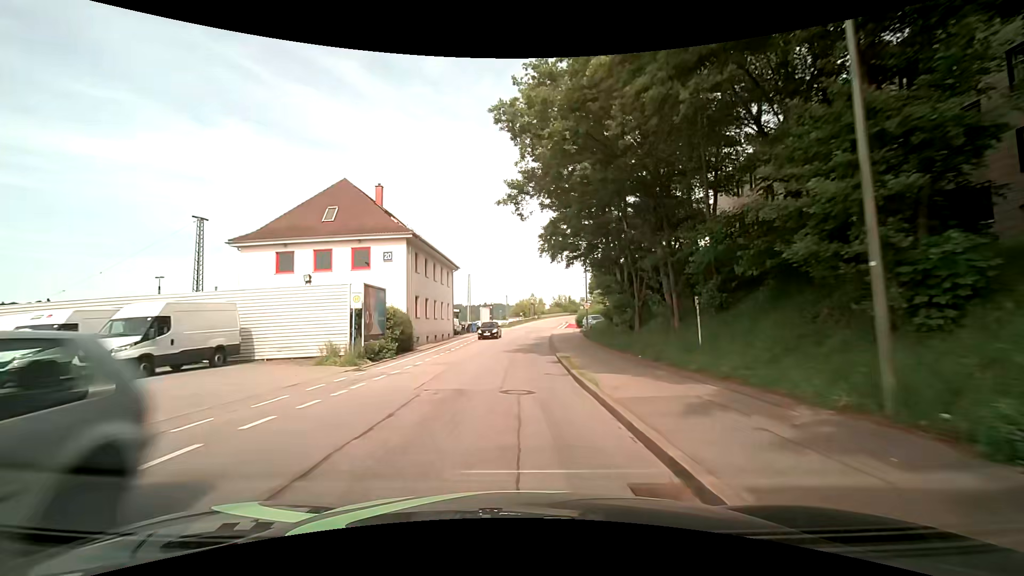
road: residential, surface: asphalt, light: Day
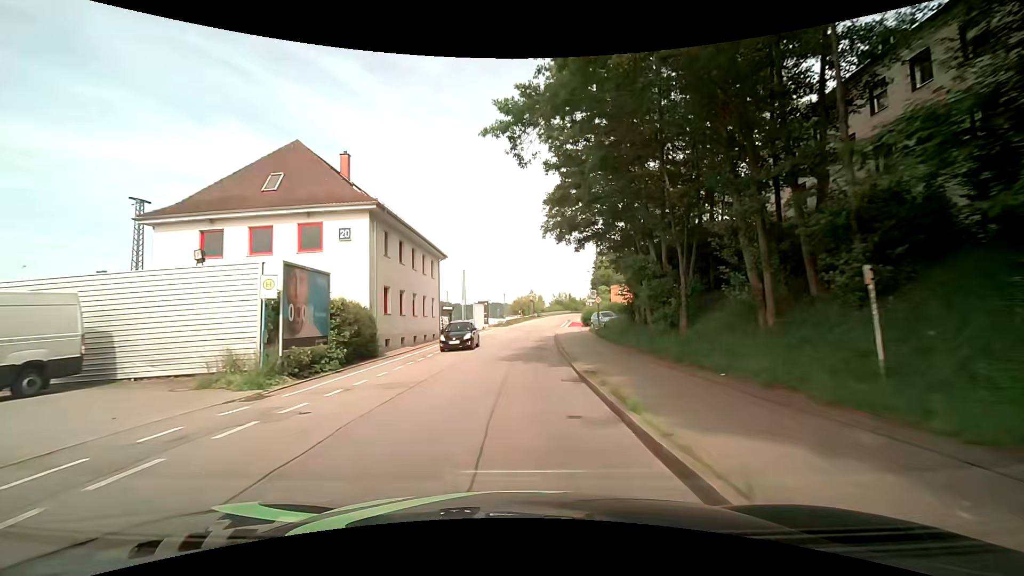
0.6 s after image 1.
(-0.1, +7.6) m; 0°
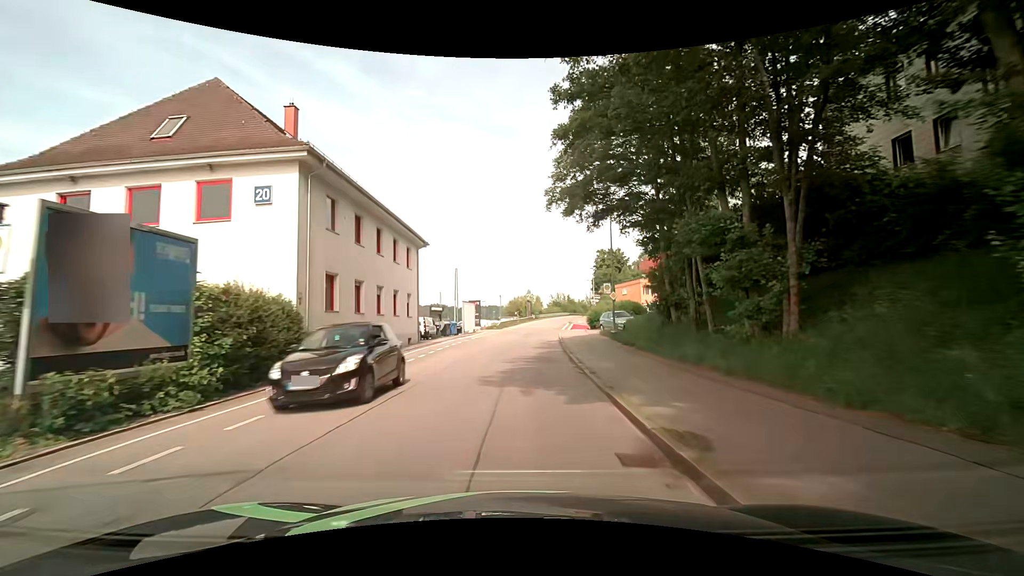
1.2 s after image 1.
(+0.1, +7.6) m; 0°
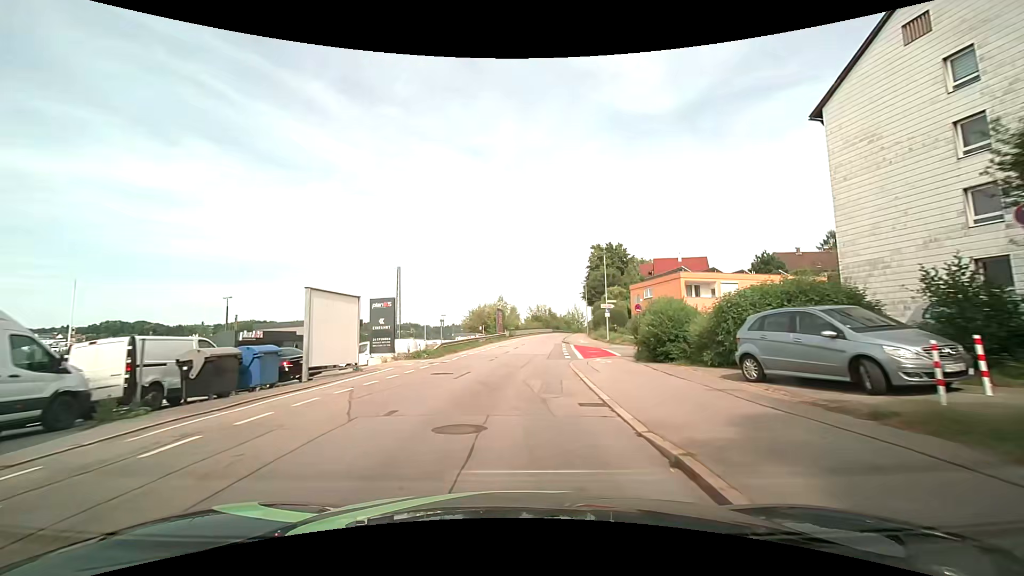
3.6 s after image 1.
(+1.5, +30.1) m; +4°
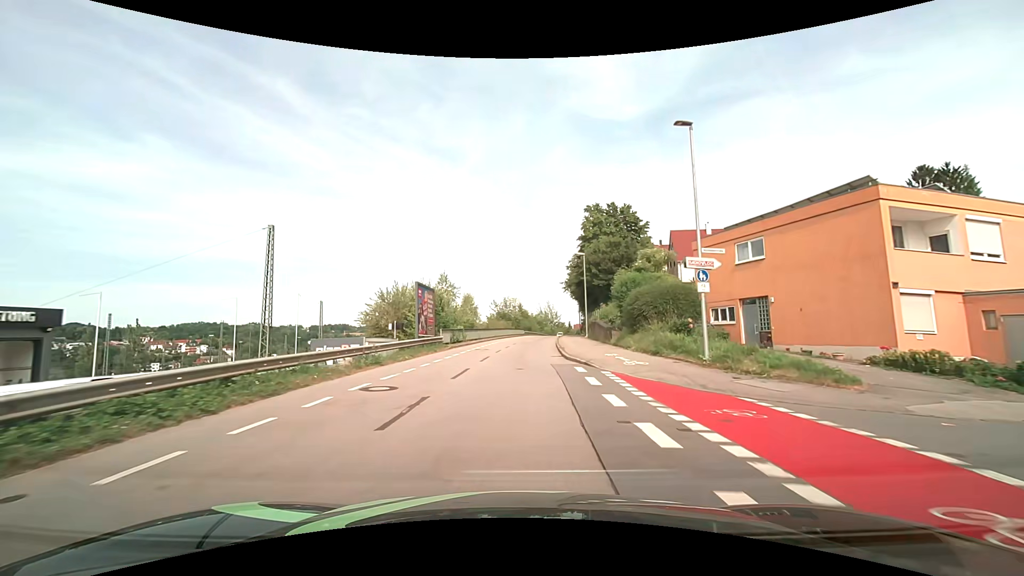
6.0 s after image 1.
(+1.0, +29.7) m; +4°
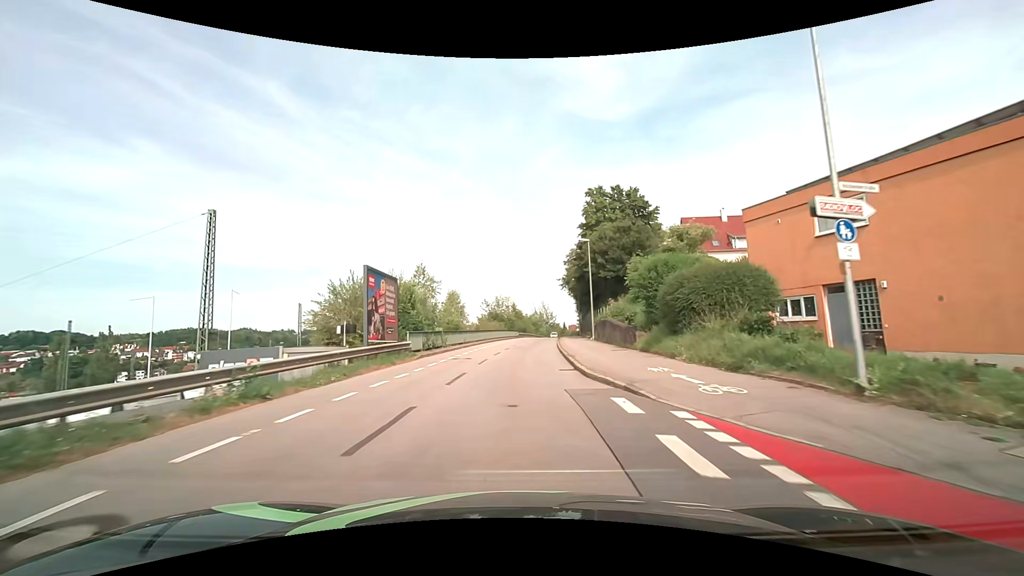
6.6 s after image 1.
(+0.1, +7.4) m; +1°
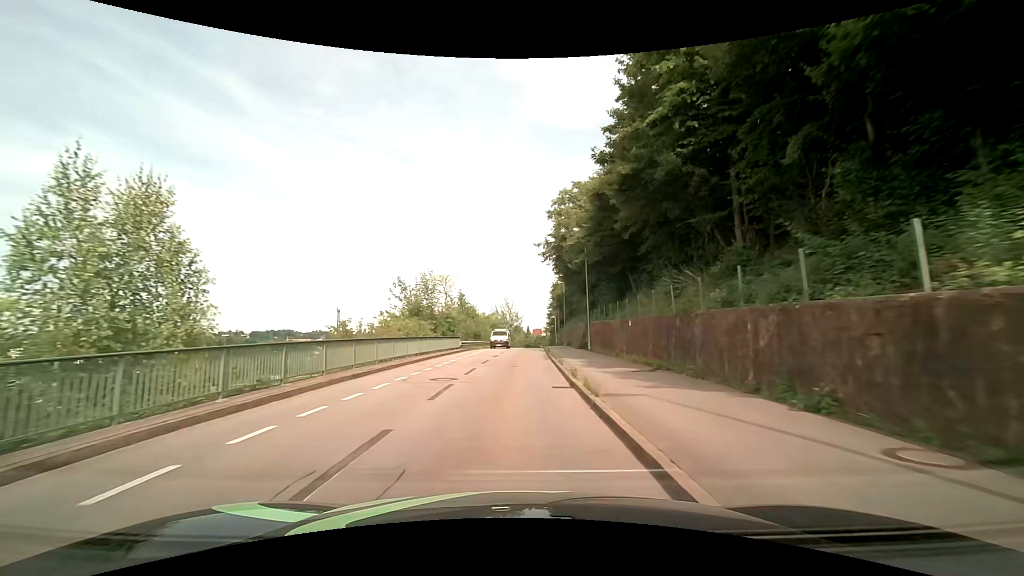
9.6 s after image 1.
(+1.4, +37.2) m; +4°
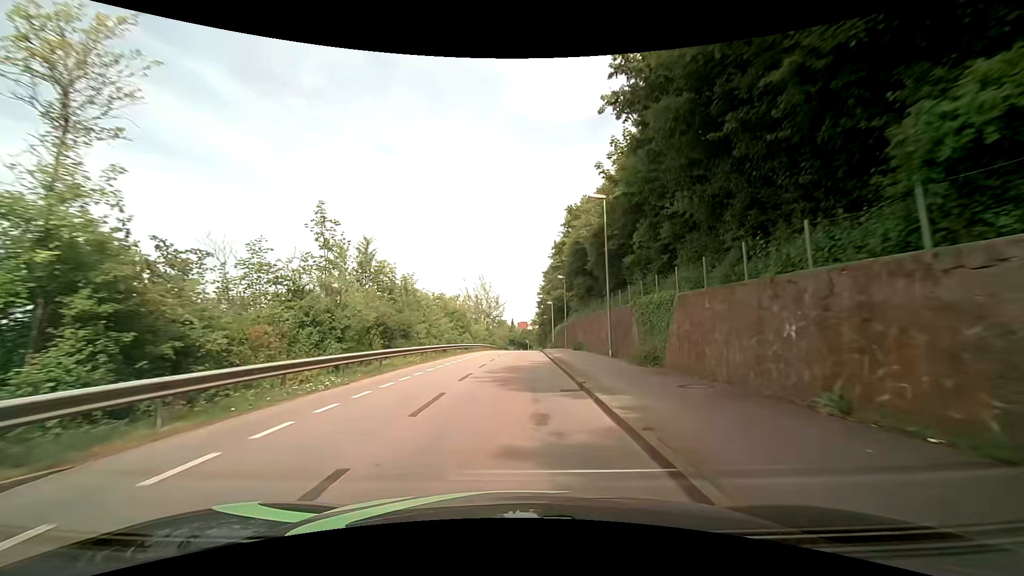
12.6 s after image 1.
(+0.6, +37.9) m; +2°
(0, +10) (0, +20) (0, +30) (0, +40) (+1, +50) (+1, +60) (+1, +70) (+1, +80) (+2, +90) (+2, +100) m
